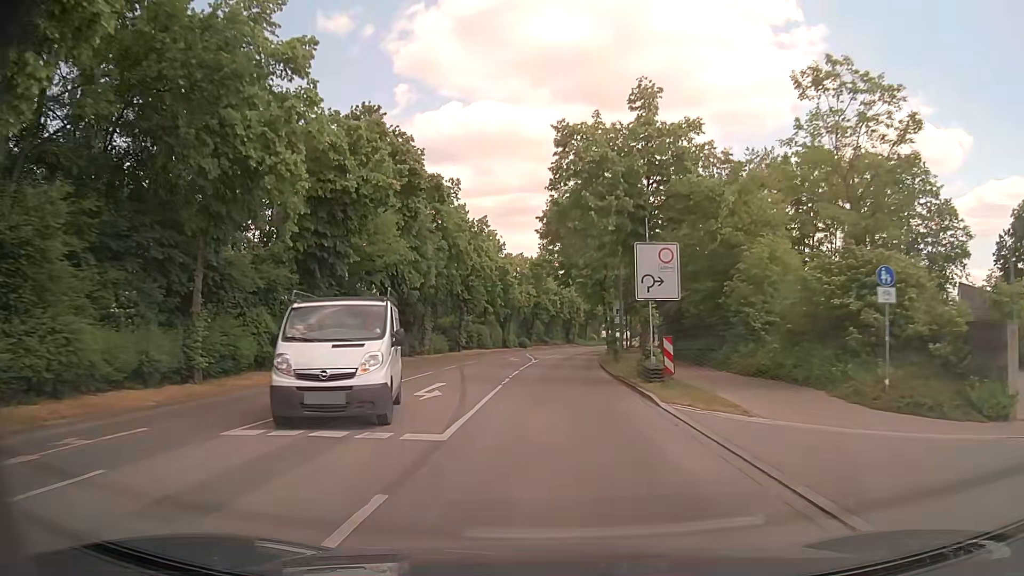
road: tertiary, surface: asphalt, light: Day
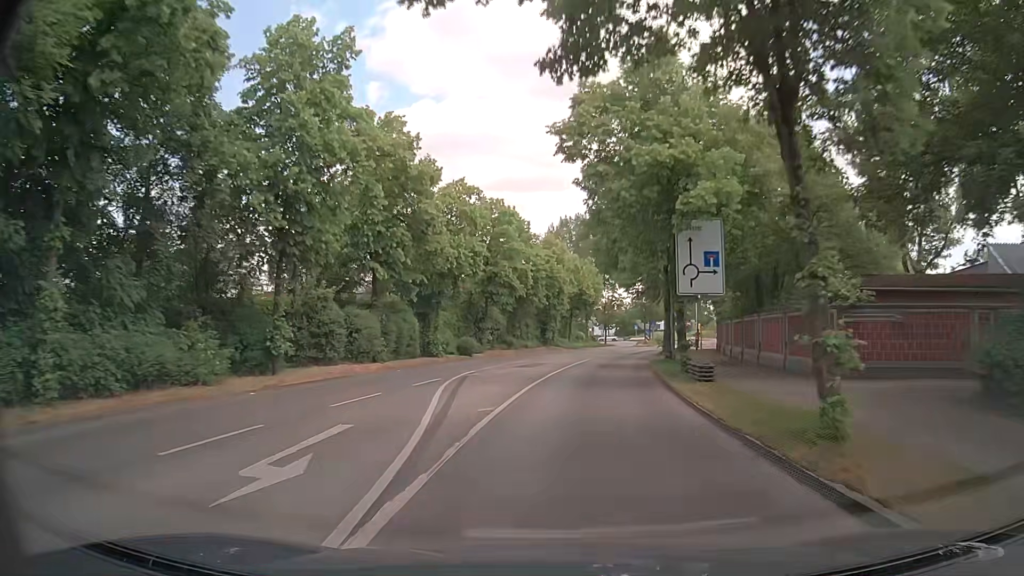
(+0.5, +34.2) m; +3°
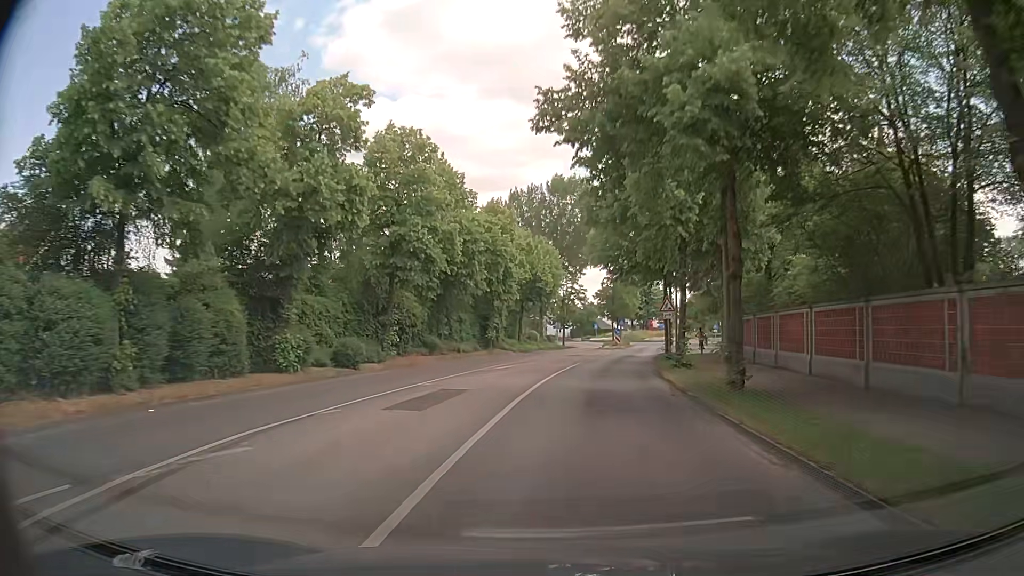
(+0.4, +16.3) m; +3°
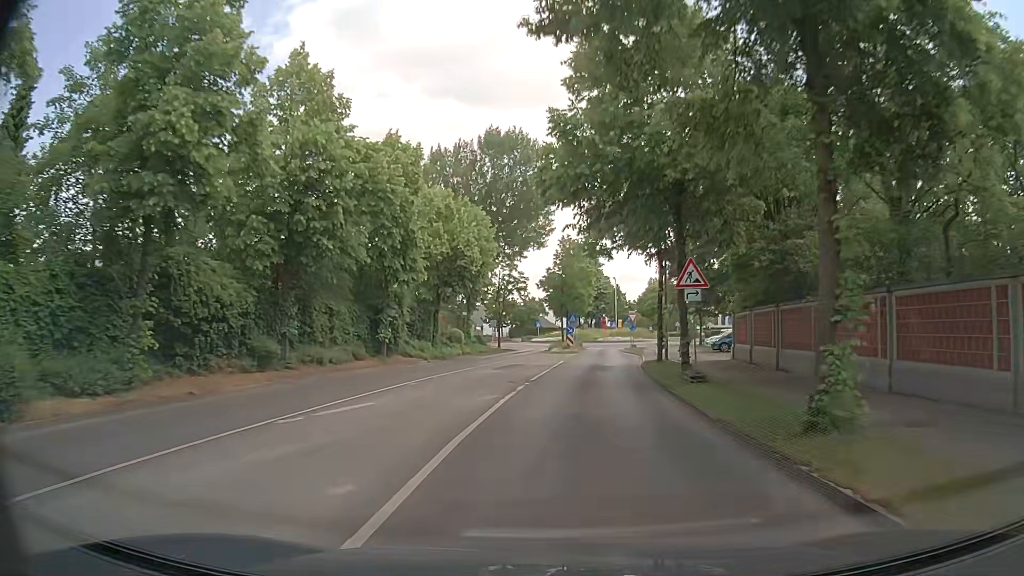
(+0.7, +15.9) m; +4°
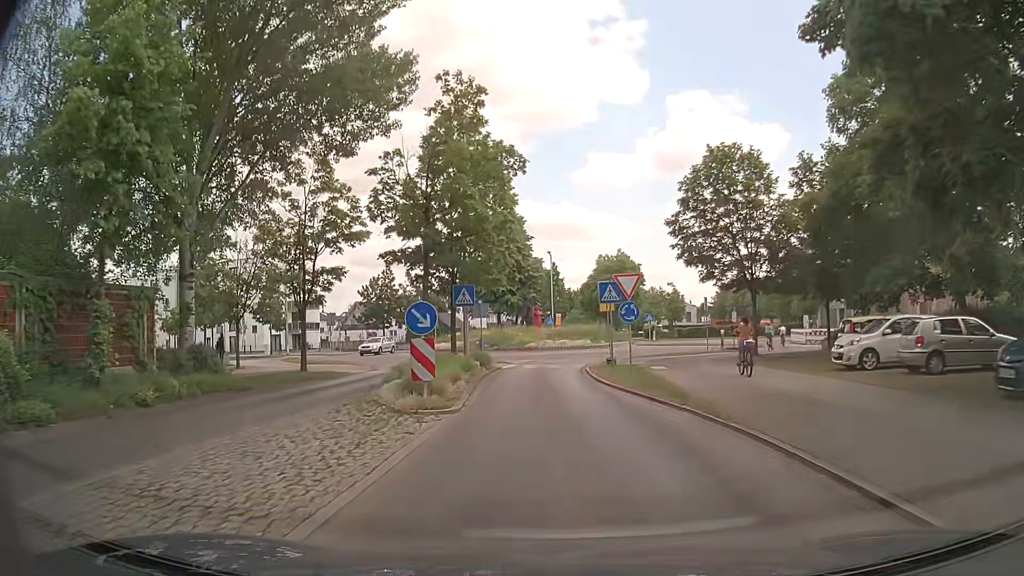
(+2.9, +34.8) m; +7°
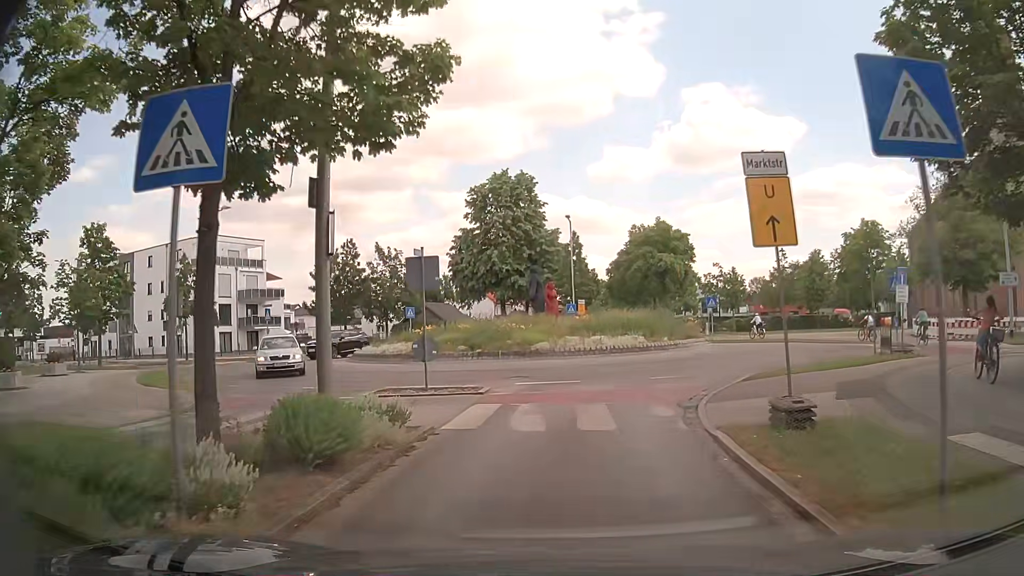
(-0.1, +18.7) m; -1°
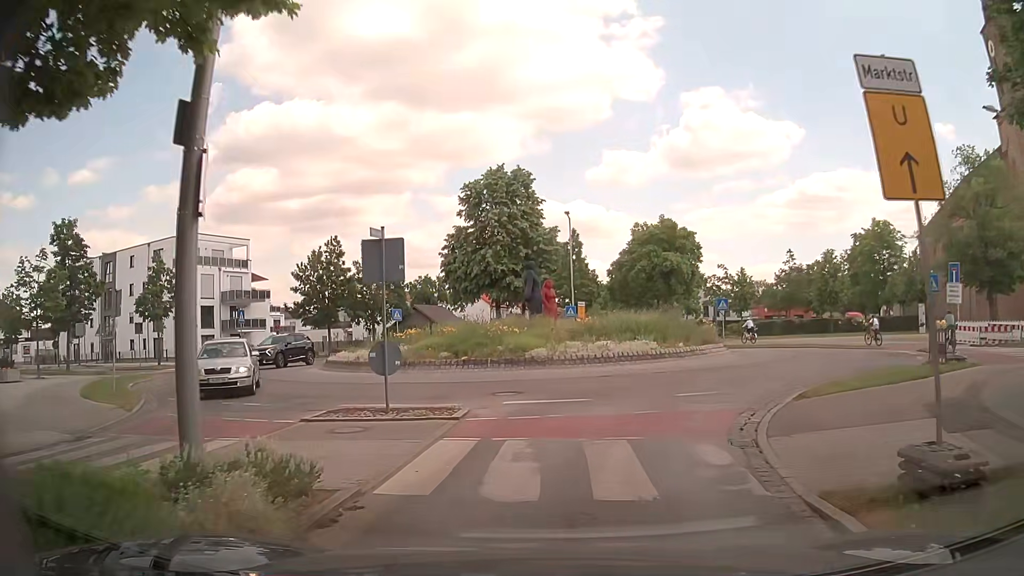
(0.0, +3.4) m; 0°
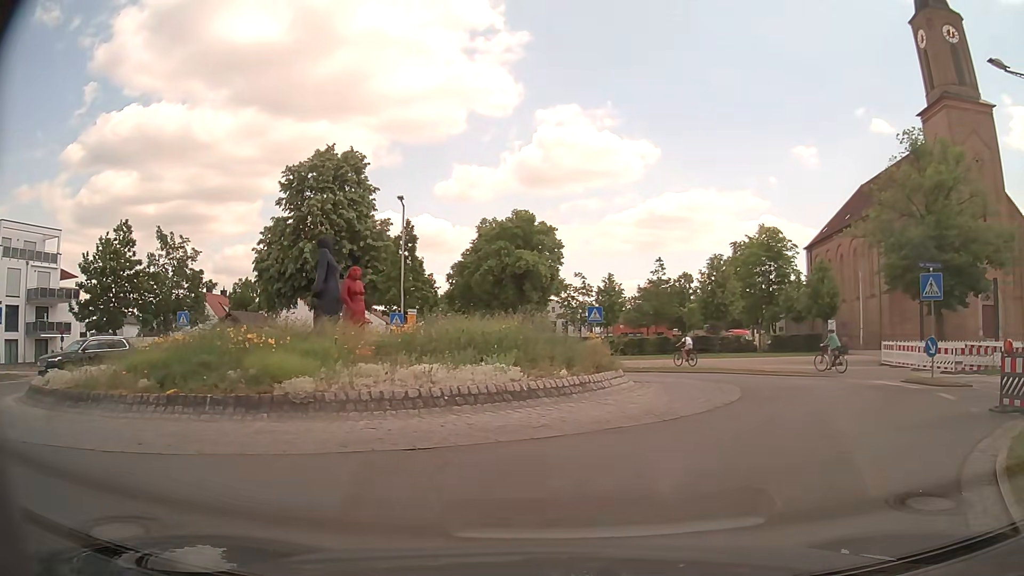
(+0.7, +9.8) m; +14°
(+3, +9) (+6, +19) (+2, +28) (-7, +32) (-16, +30) (-26, +27) (-36, +27) (-46, +28) (-56, +29) (-66, +30) m
